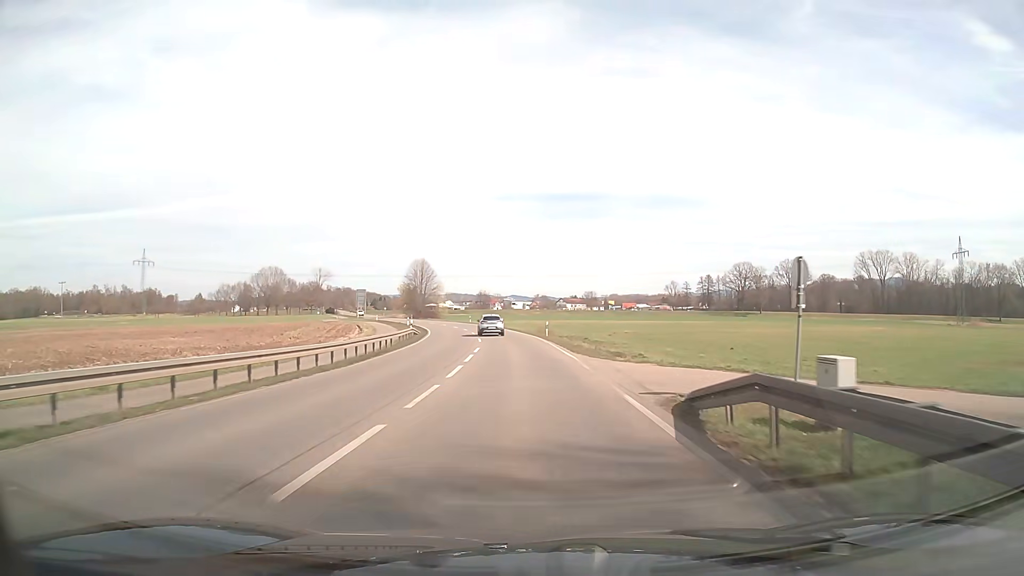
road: secondary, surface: asphalt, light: Day
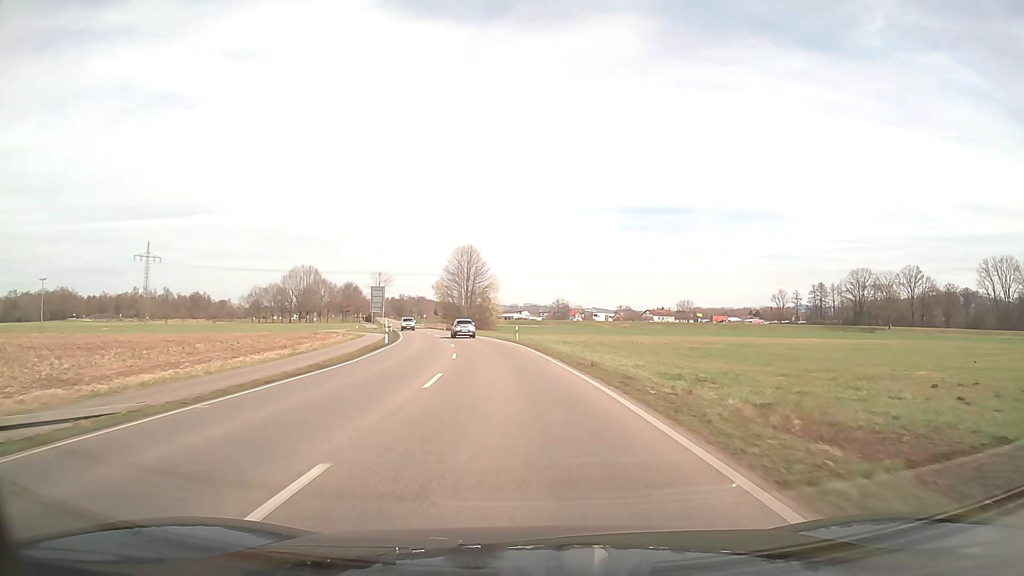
(-1.8, +51.1) m; -6°
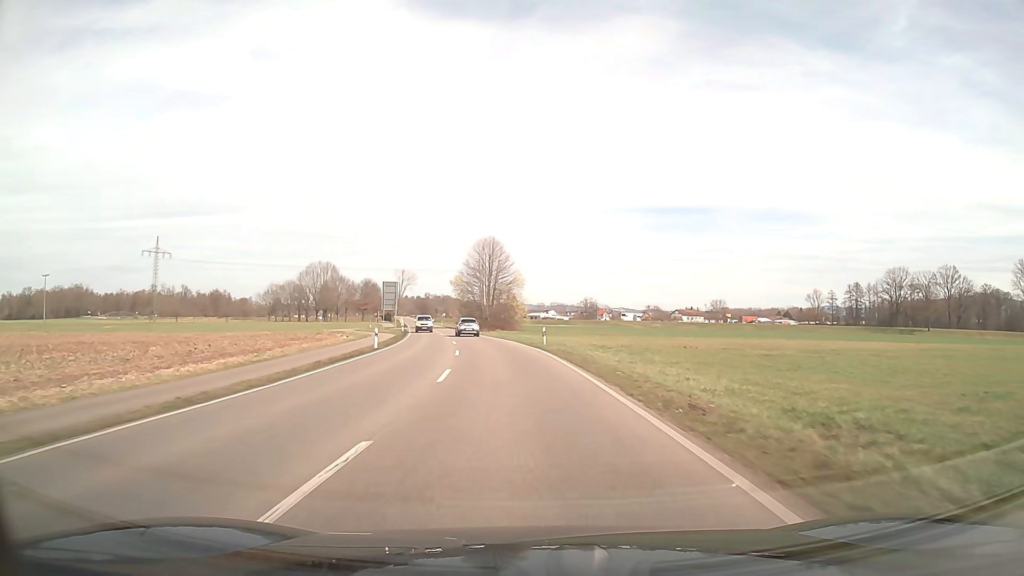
(-0.2, +10.6) m; -2°
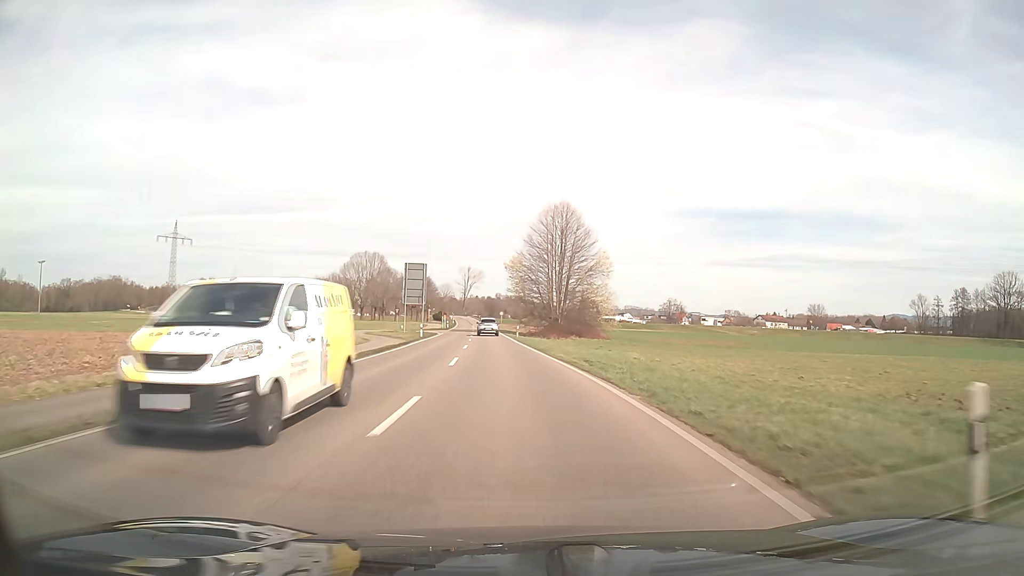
(-1.6, +32.2) m; -6°
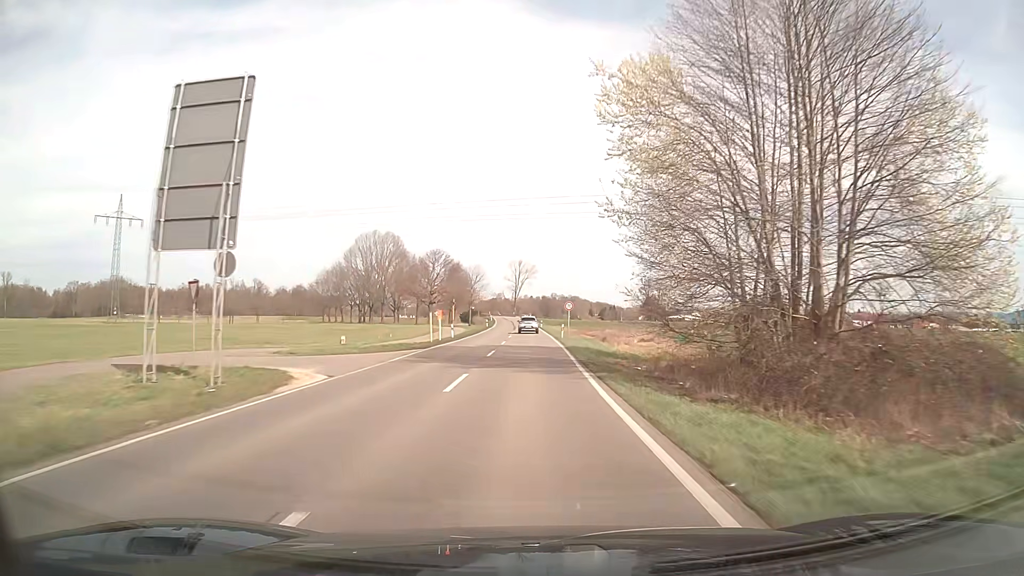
(-3.3, +55.4) m; -5°
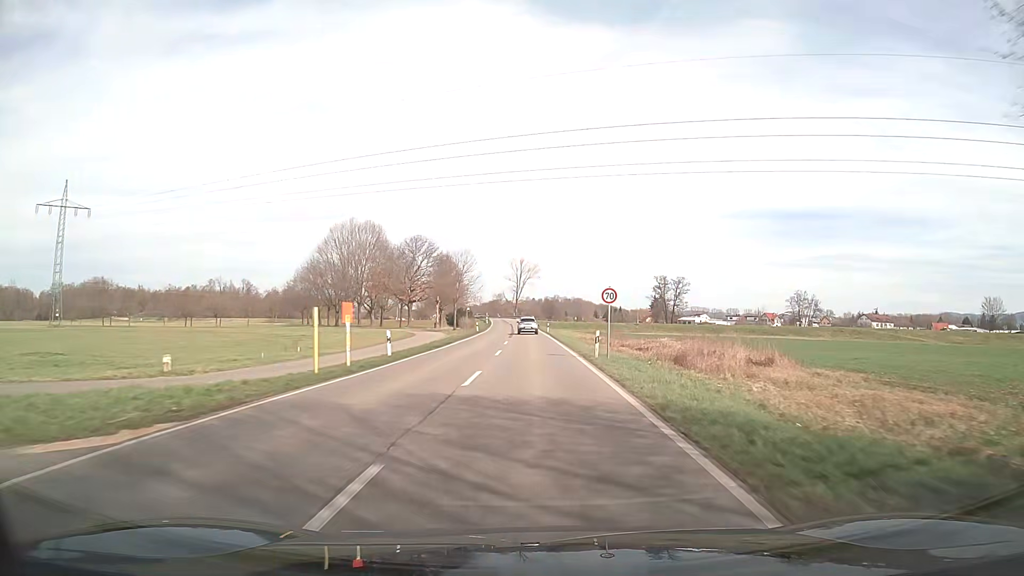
(-0.1, +22.4) m; 0°
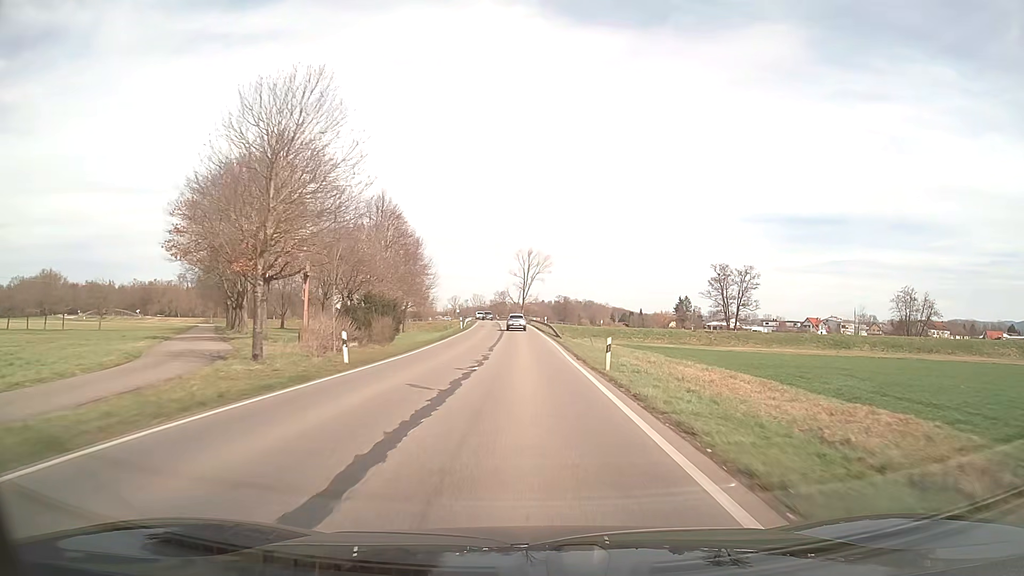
(0.0, +55.7) m; -1°
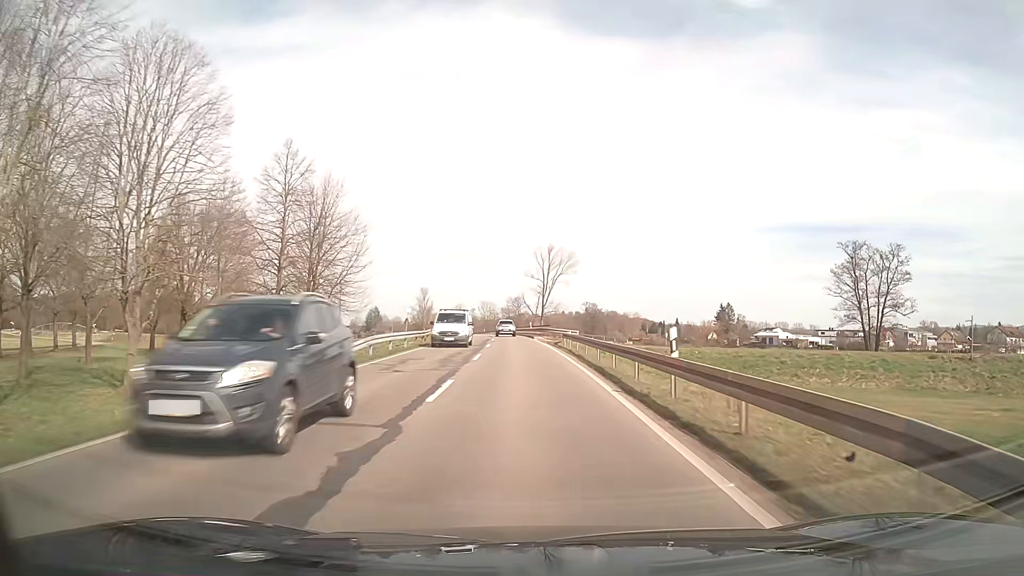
(-0.7, +55.5) m; -2°
(0, +10) (0, +20) (0, +30) (-1, +40) (-1, +50) (-2, +60) (-2, +70) (-3, +80) (-4, +90) (-5, +100) m
